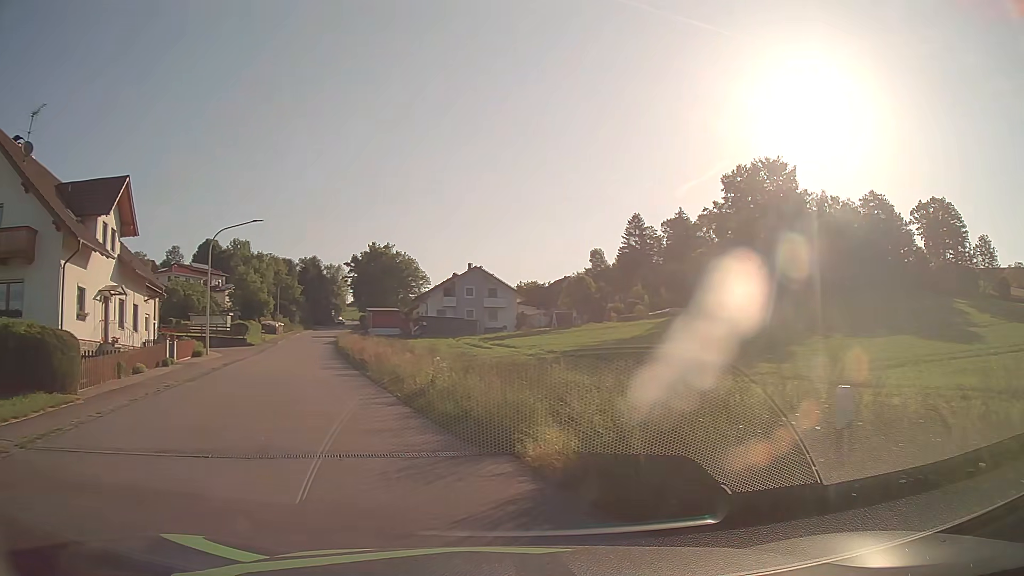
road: tertiary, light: Day
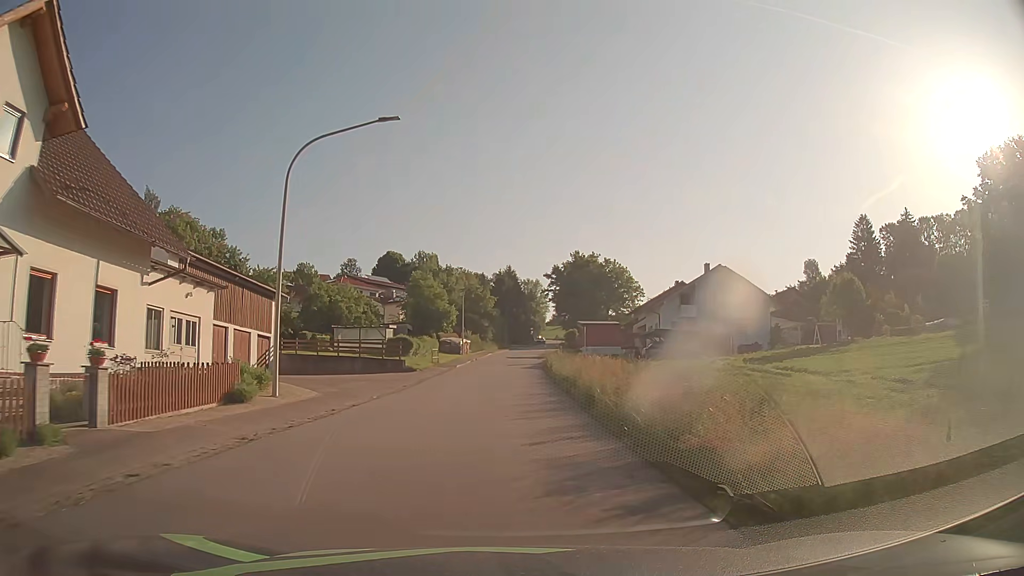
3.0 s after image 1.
(-5.6, +20.2) m; -17°
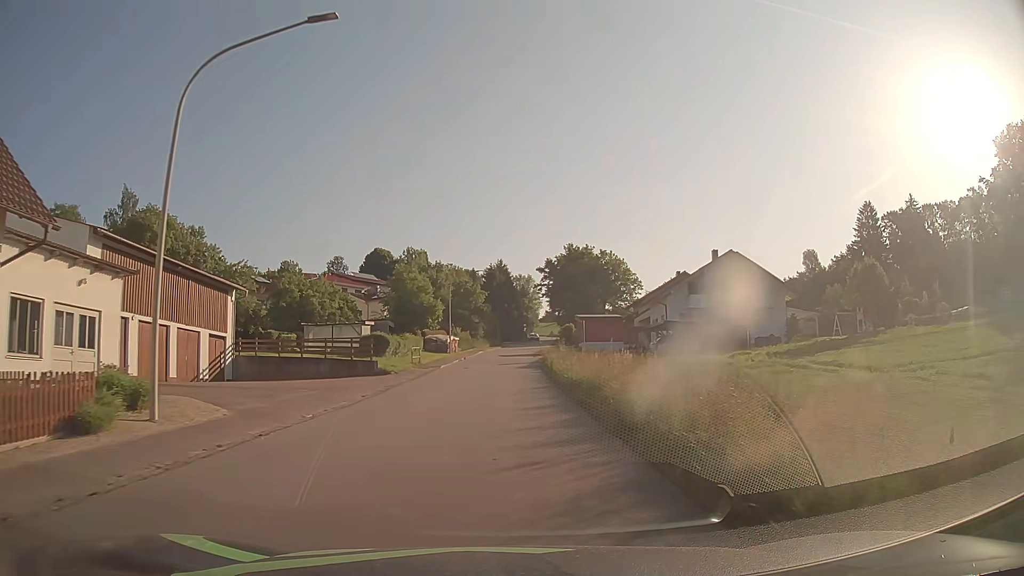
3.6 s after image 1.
(0.0, +6.2) m; 0°
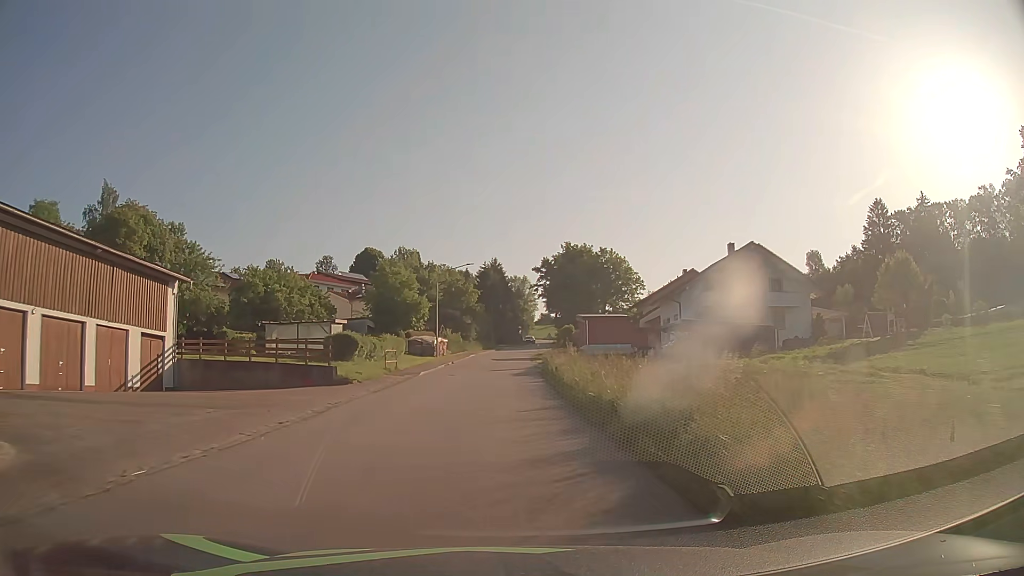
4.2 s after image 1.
(0.0, +6.9) m; 0°
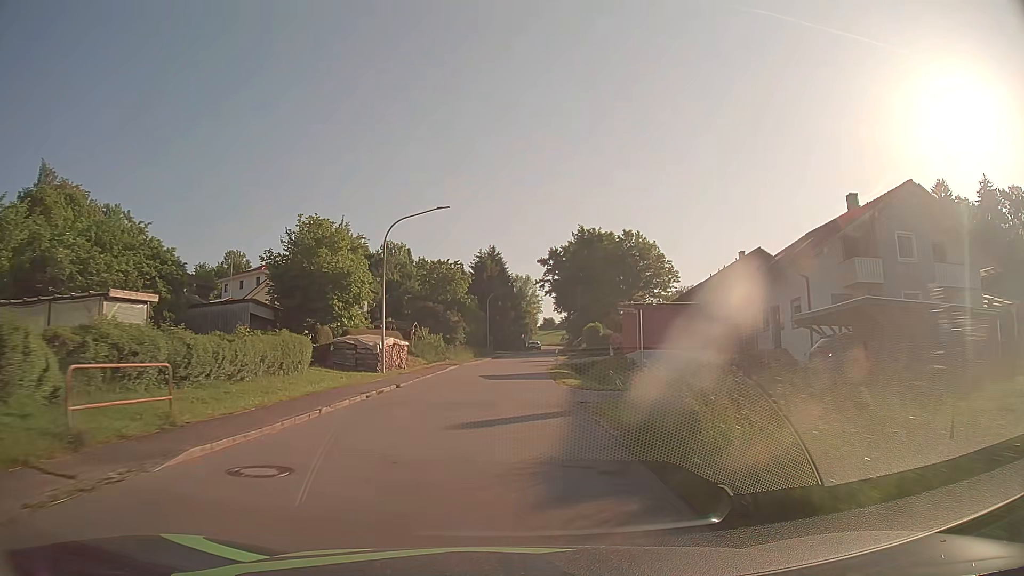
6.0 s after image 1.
(-0.1, +24.0) m; 0°
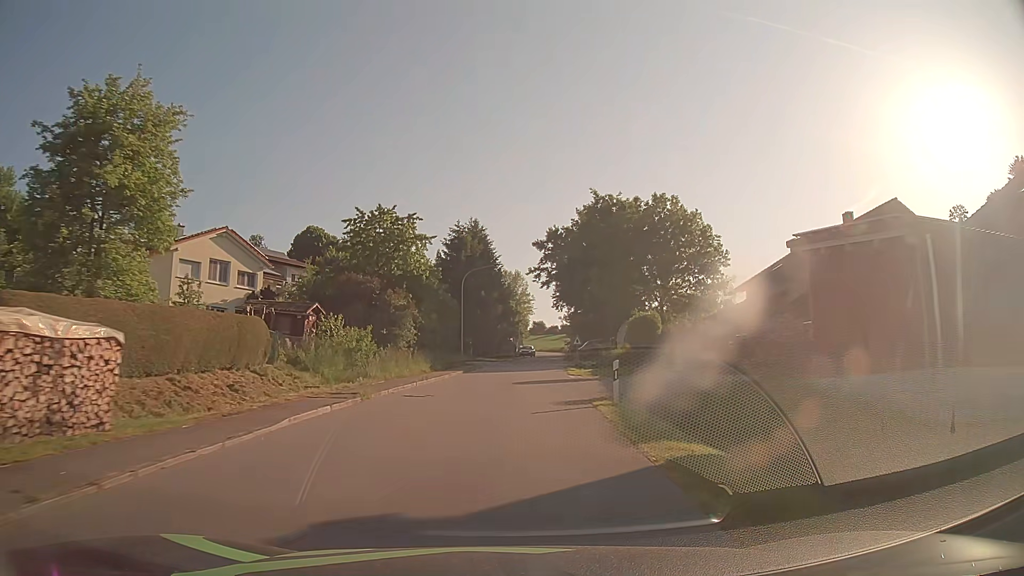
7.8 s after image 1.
(+0.1, +26.4) m; +1°
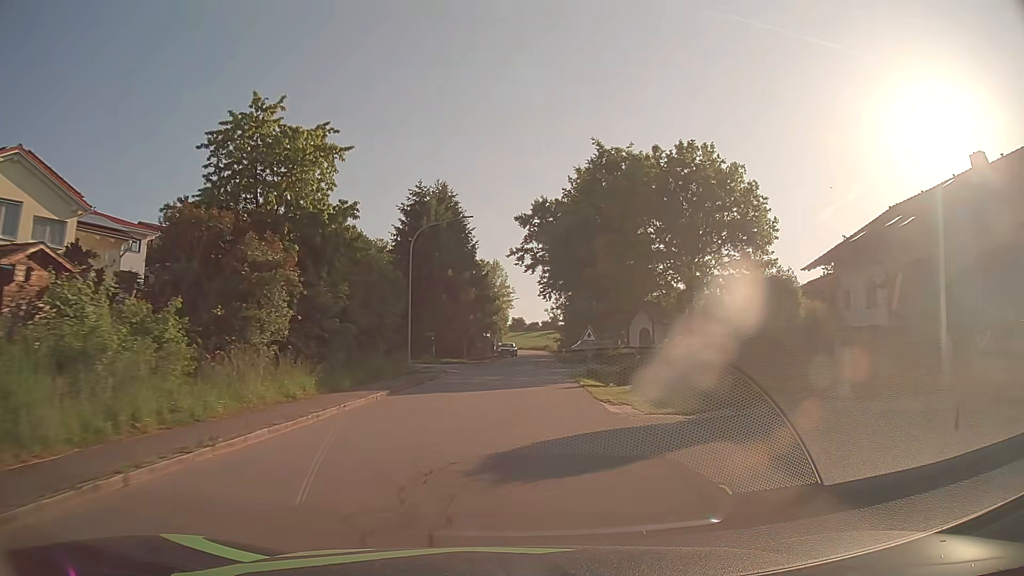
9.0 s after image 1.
(+0.3, +17.8) m; +2°
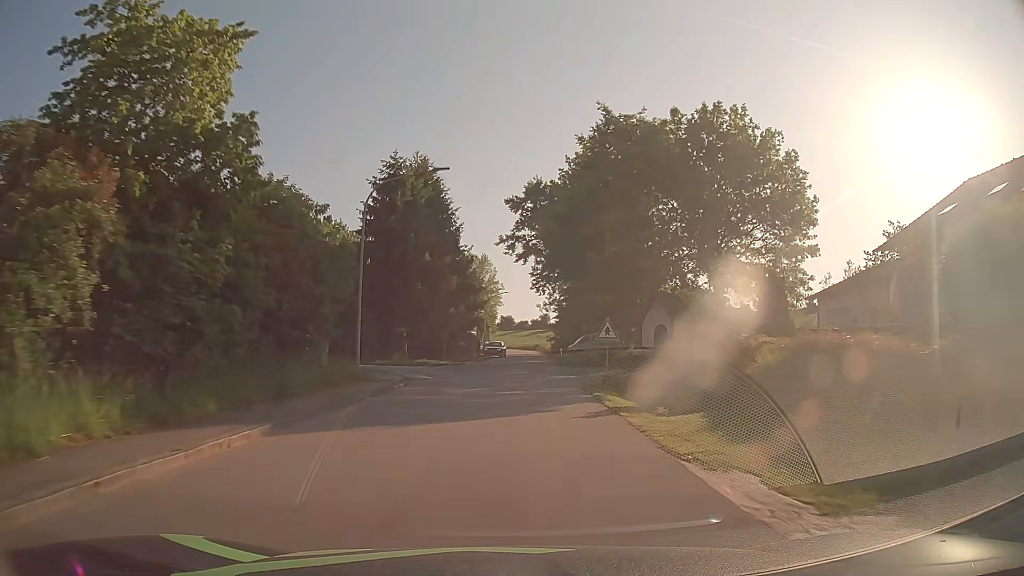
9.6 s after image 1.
(0.0, +8.8) m; +1°
